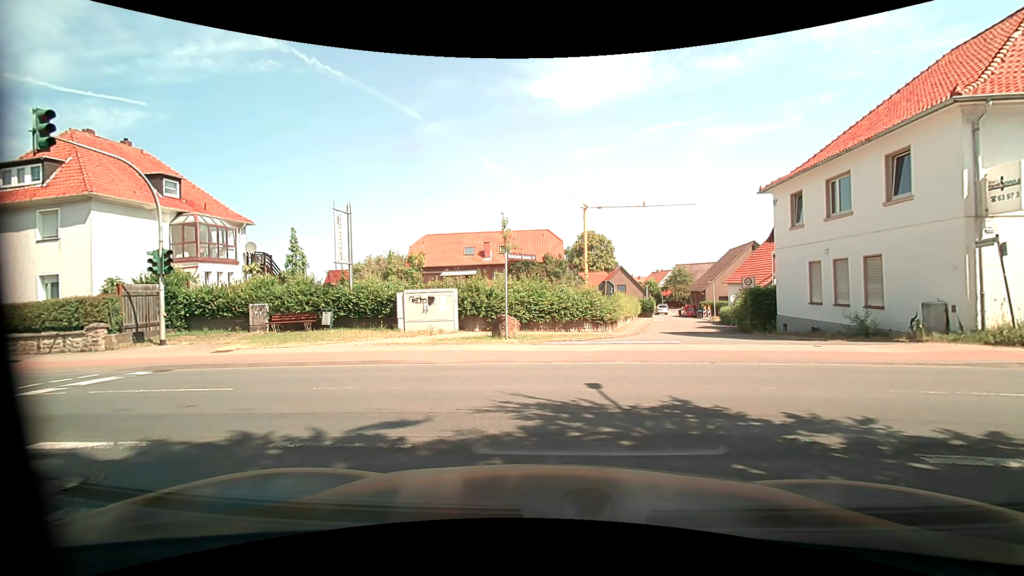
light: Day
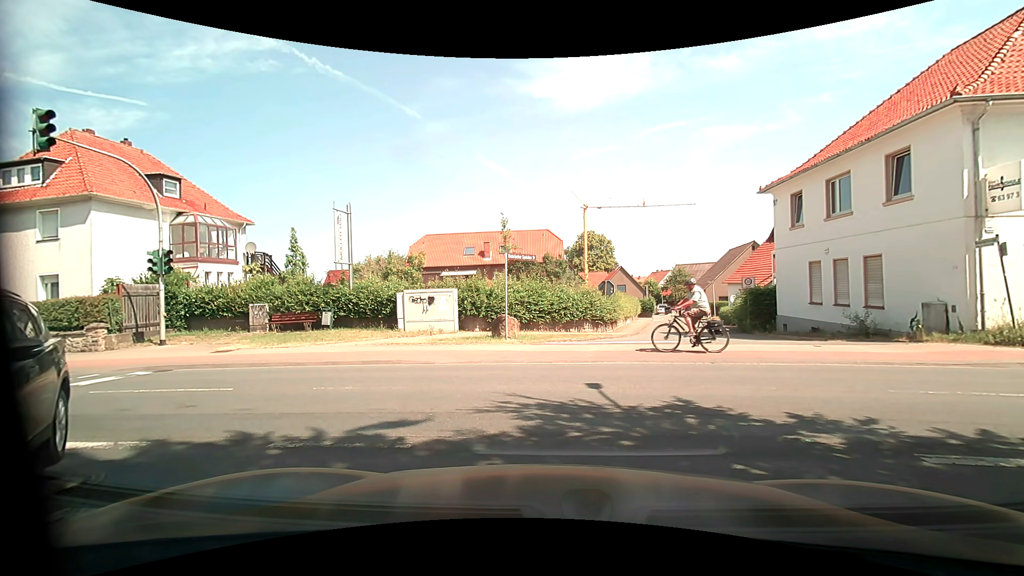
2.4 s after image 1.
(0.0, 0.0) m; 0°
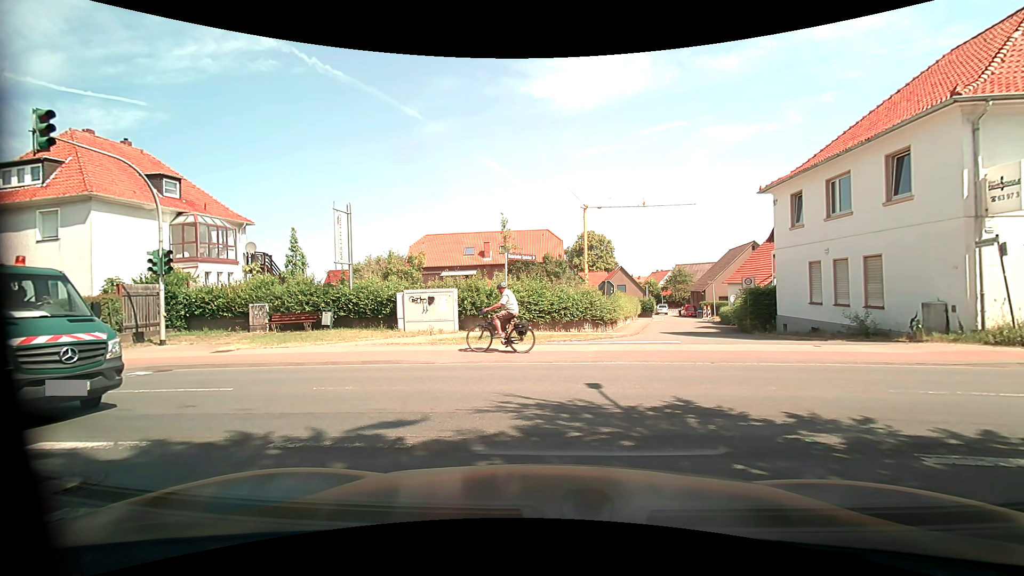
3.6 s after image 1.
(0.0, 0.0) m; 0°
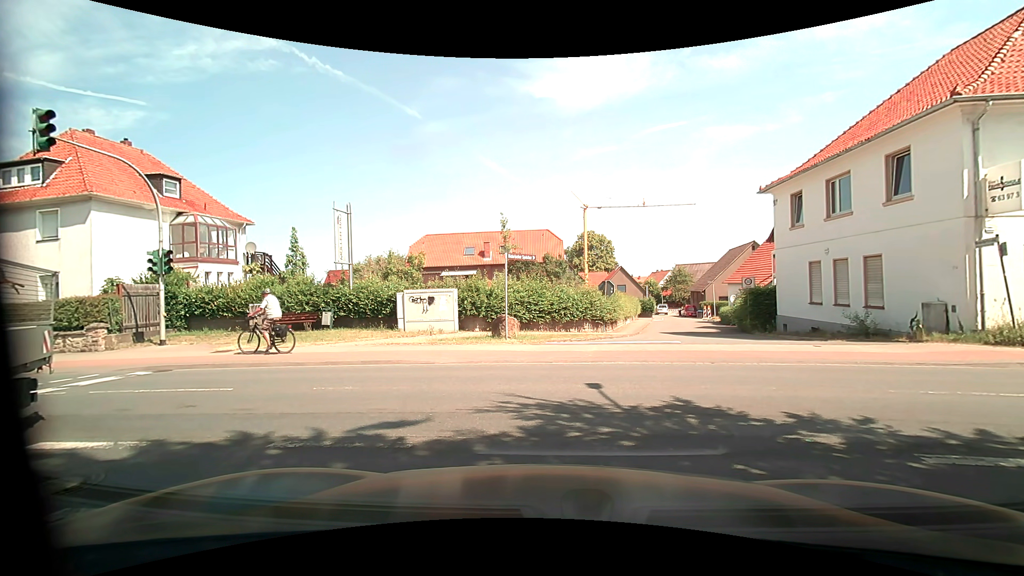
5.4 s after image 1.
(0.0, 0.0) m; 0°
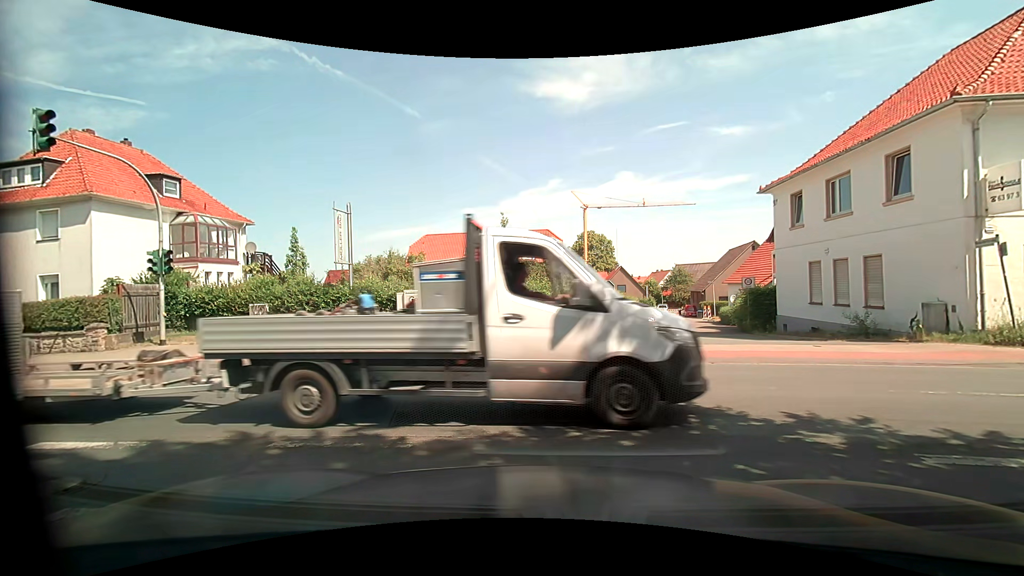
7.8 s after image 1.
(0.0, 0.0) m; 0°
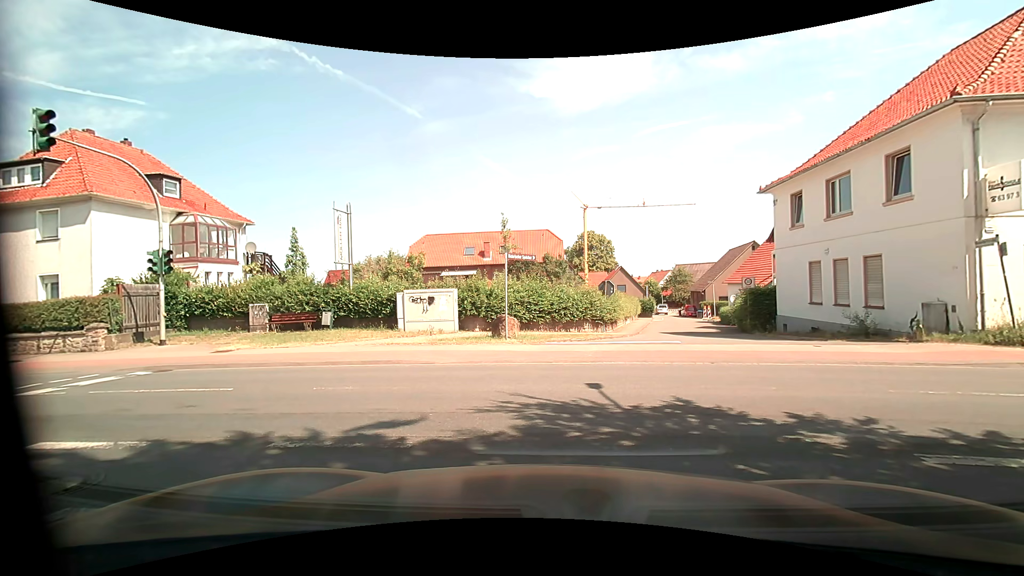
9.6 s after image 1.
(0.0, 0.0) m; 0°
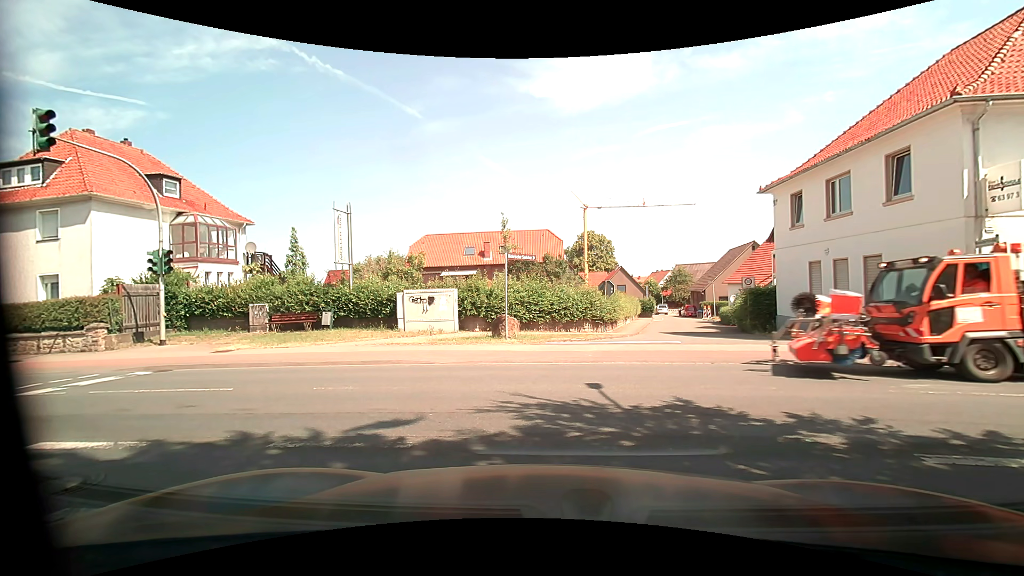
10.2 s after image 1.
(0.0, 0.0) m; 0°
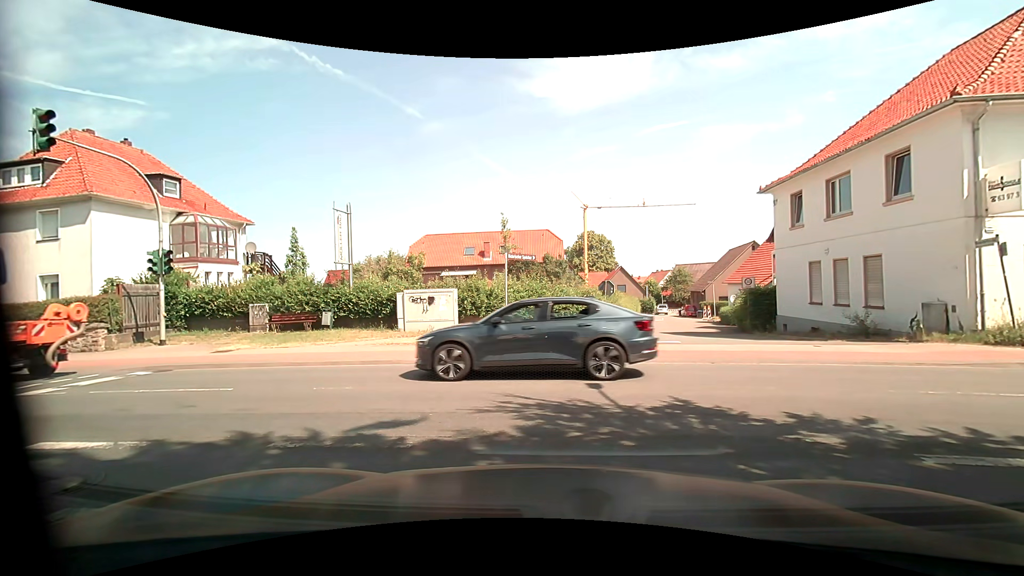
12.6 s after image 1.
(0.0, 0.0) m; 0°
